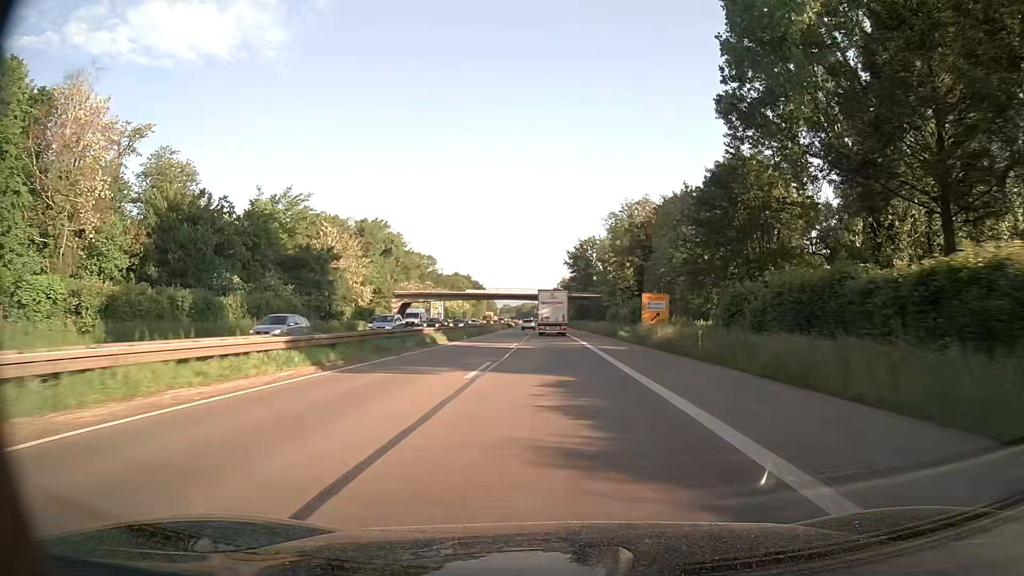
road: trunk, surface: asphalt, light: Day
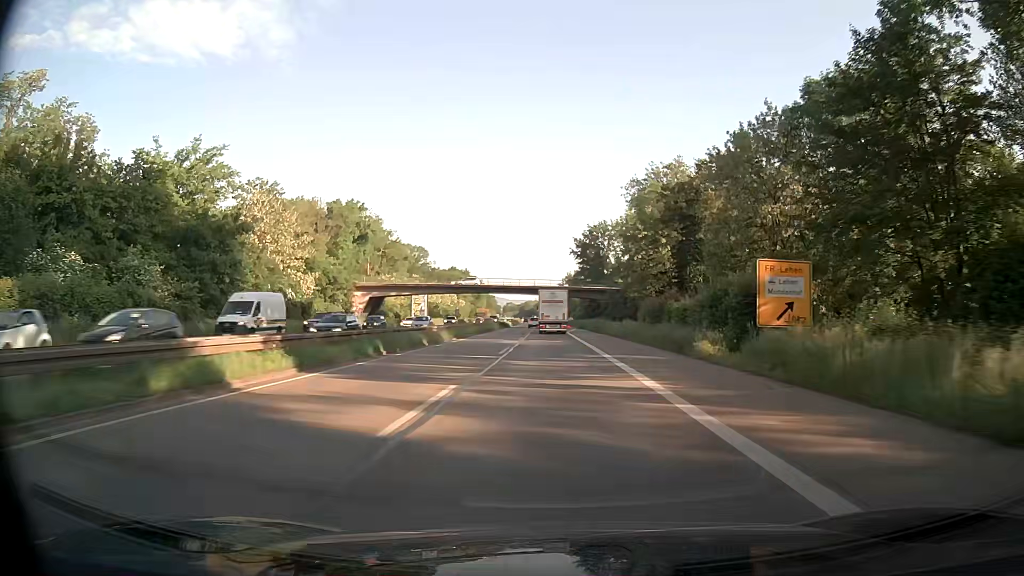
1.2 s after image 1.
(-0.1, +26.3) m; -1°
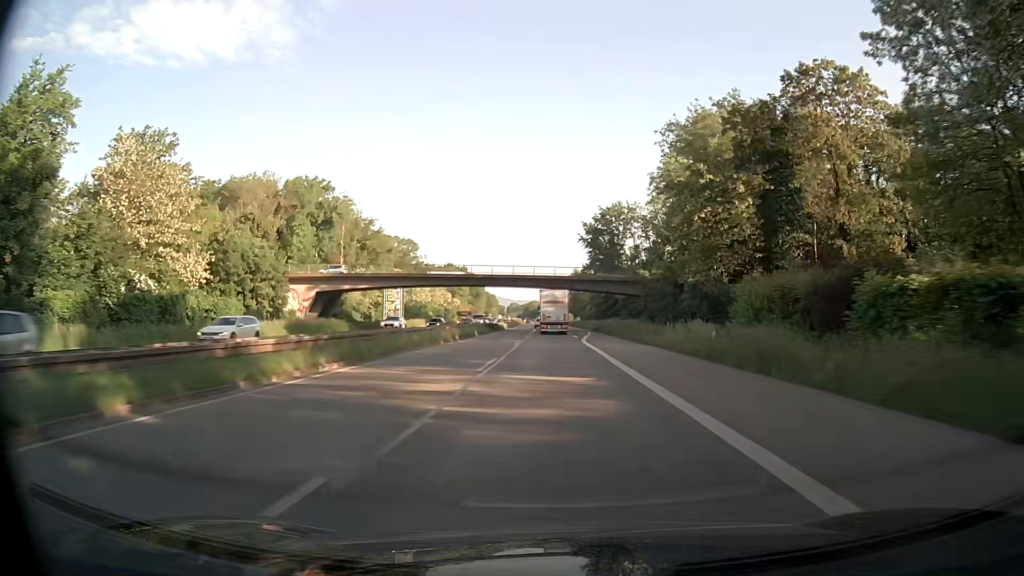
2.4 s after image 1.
(-0.1, +26.4) m; 0°
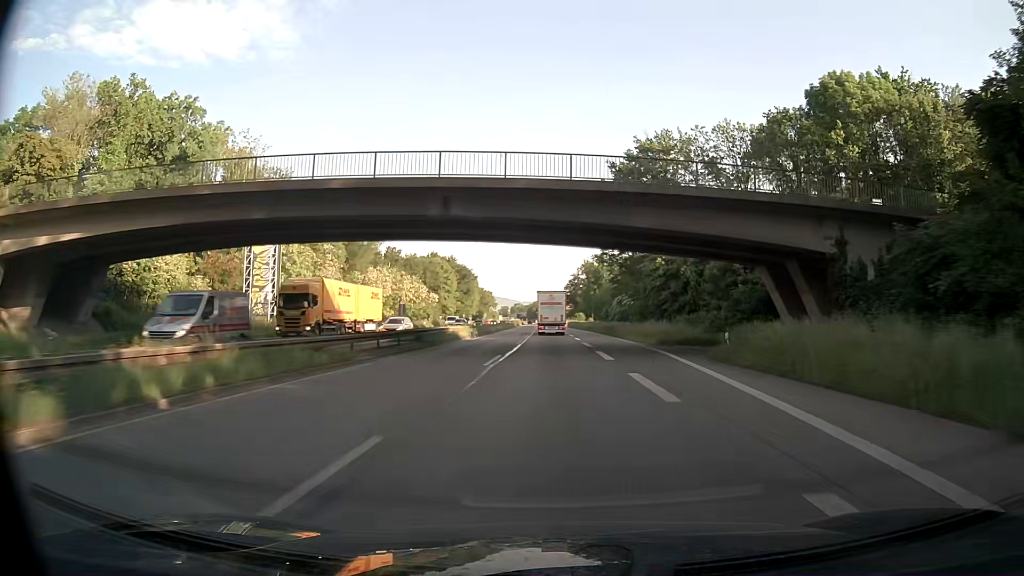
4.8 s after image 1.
(-0.2, +53.0) m; 0°
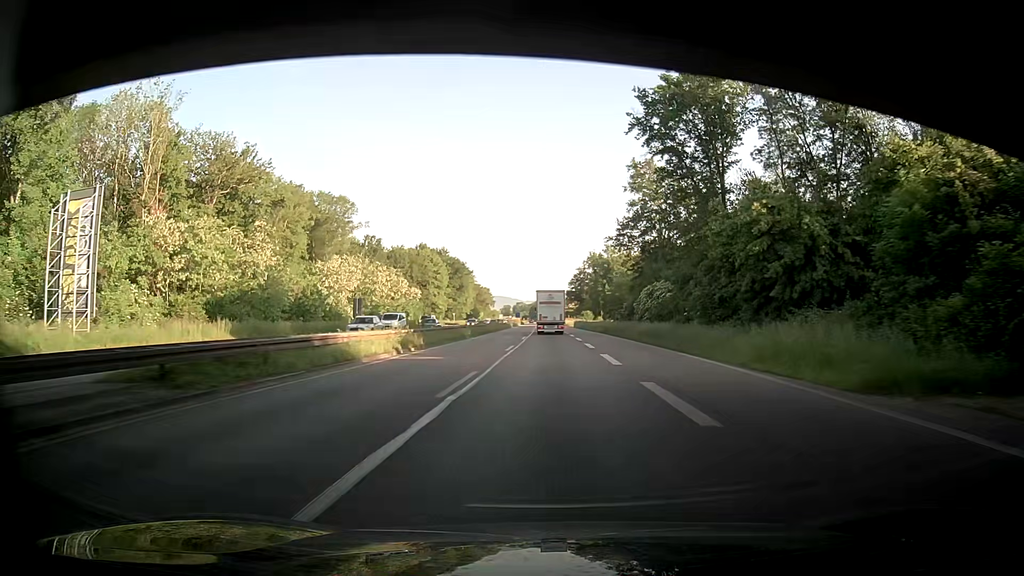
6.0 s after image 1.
(-0.2, +26.7) m; -1°
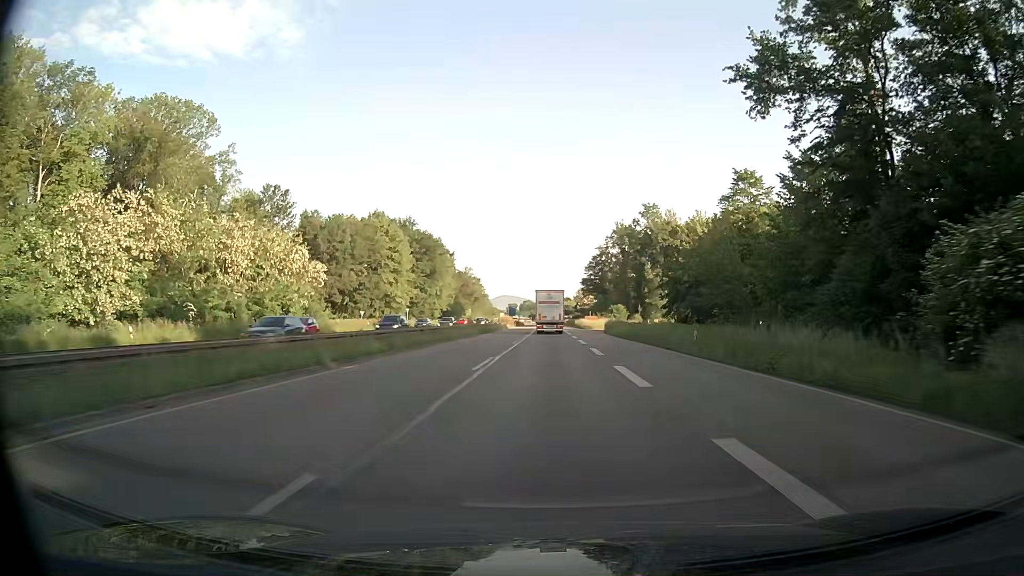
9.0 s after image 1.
(-0.4, +67.0) m; 0°
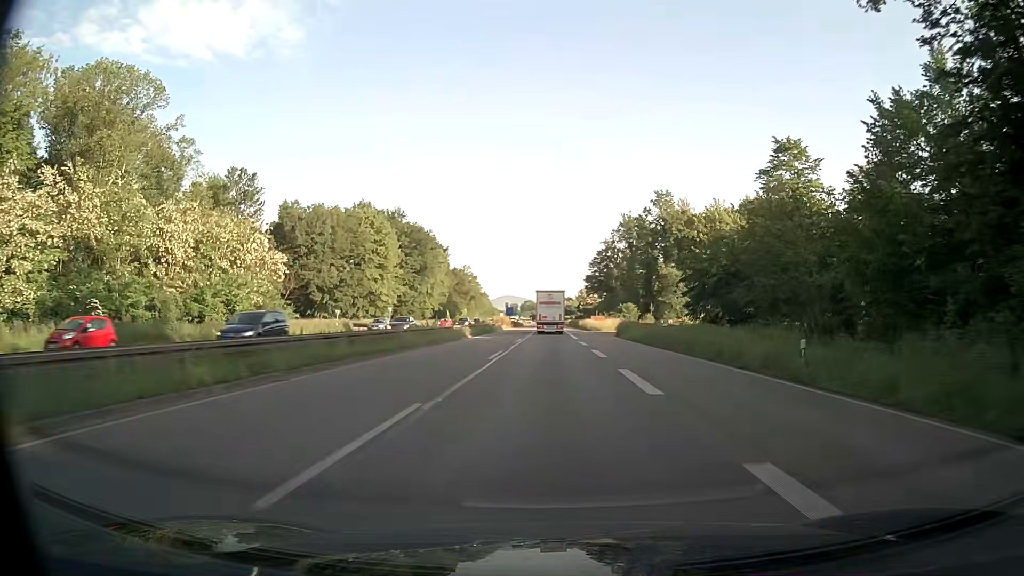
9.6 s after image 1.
(-0.1, +13.4) m; 0°
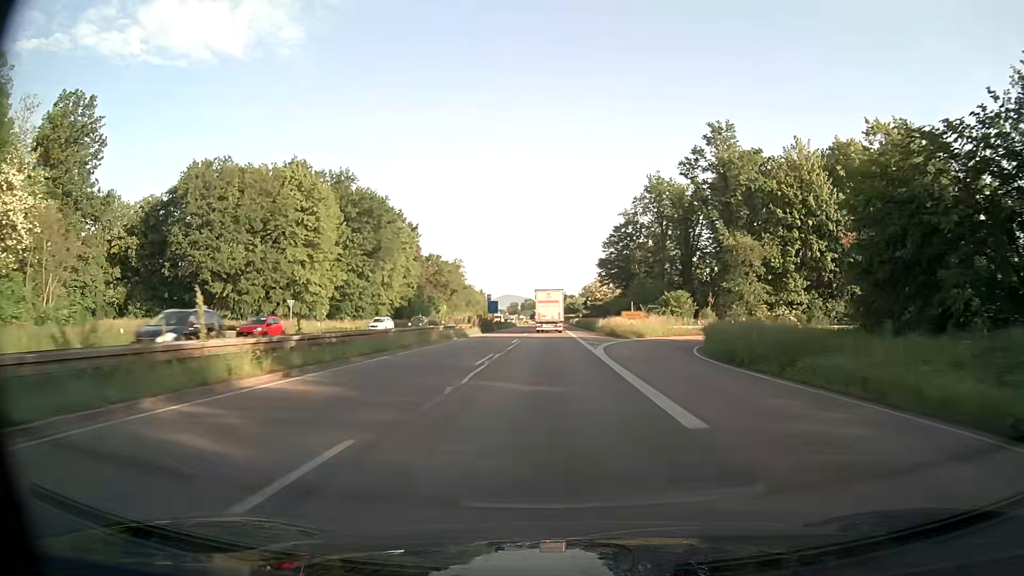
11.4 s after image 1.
(-0.2, +40.1) m; 0°
(0, +10) (0, +20) (0, +30) (0, +40) (0, +50) (0, +60) (0, +70) (0, +80) (0, +90) (0, +100) m
